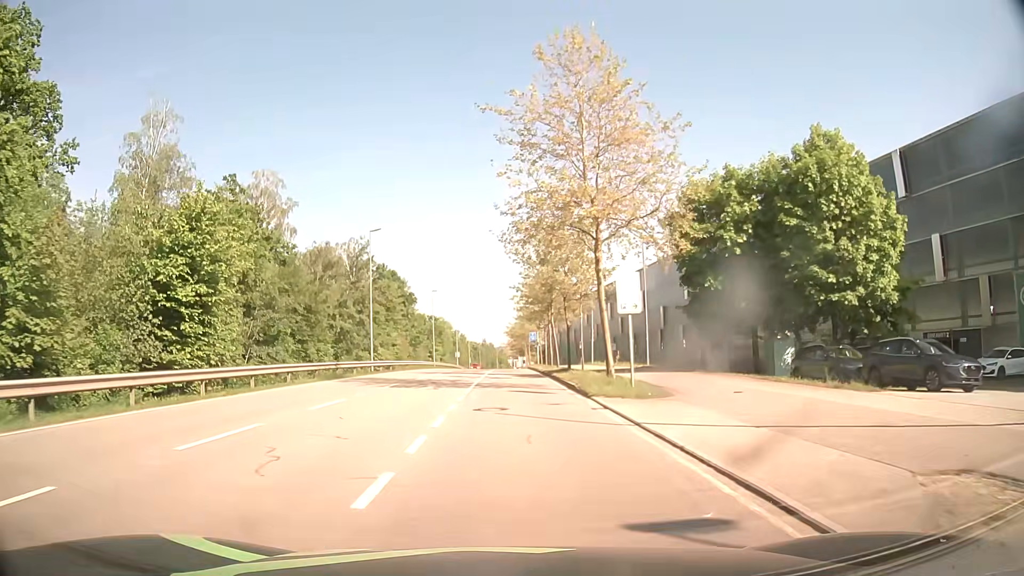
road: secondary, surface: asphalt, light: Day
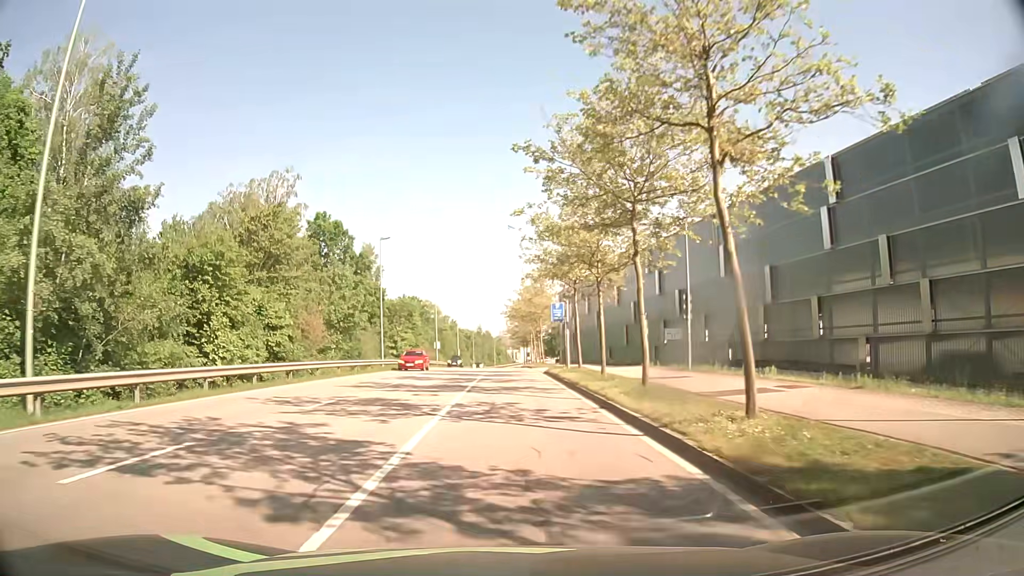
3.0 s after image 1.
(0.0, +36.0) m; 0°
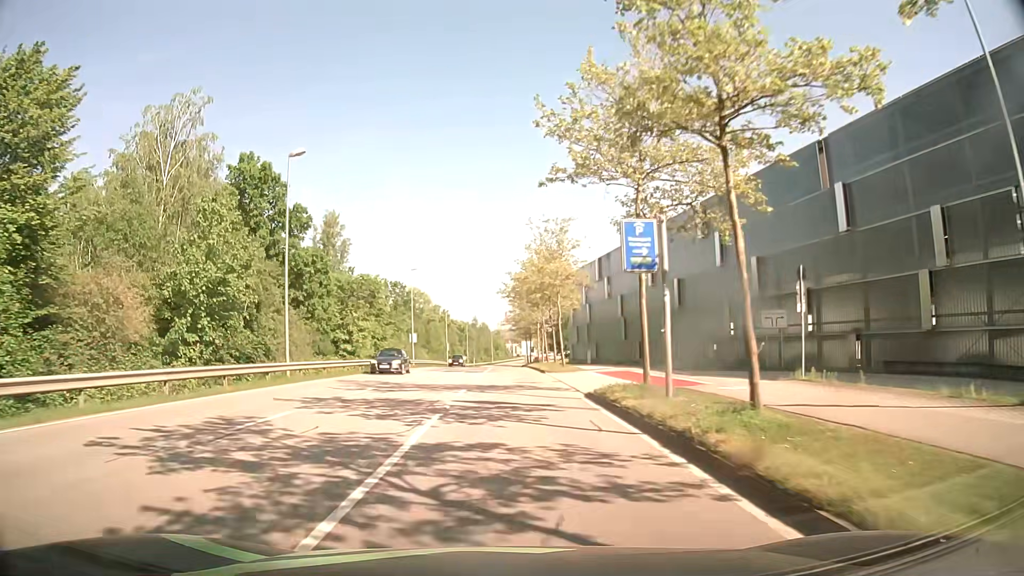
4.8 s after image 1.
(0.0, +22.6) m; 0°
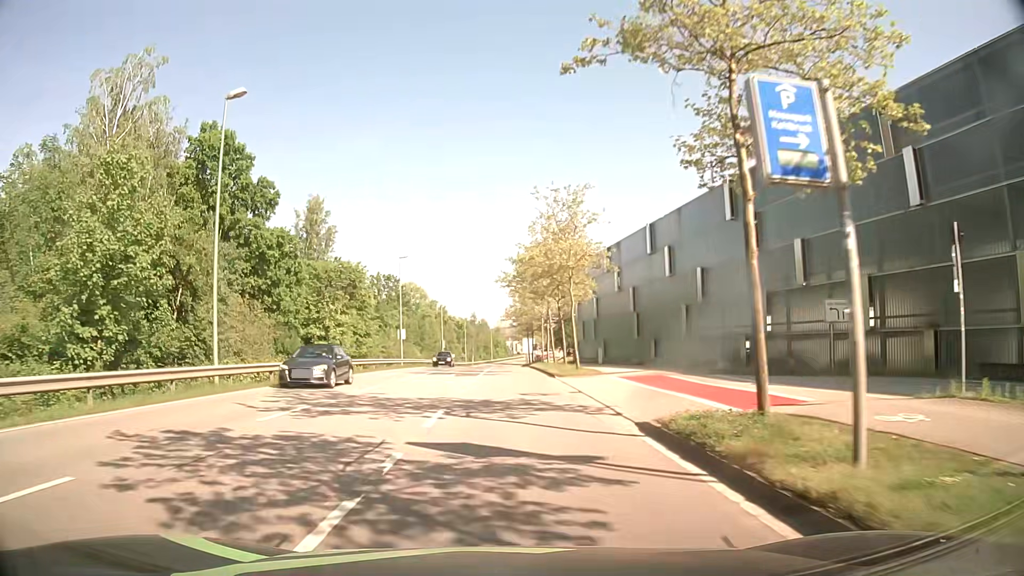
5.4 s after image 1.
(0.0, +7.6) m; 0°
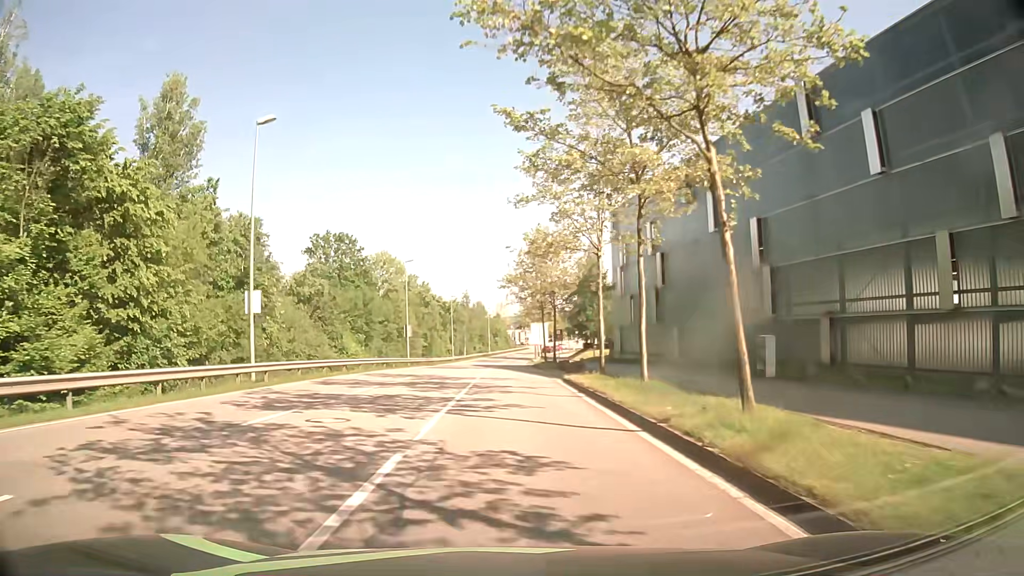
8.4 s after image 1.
(0.0, +36.8) m; 0°
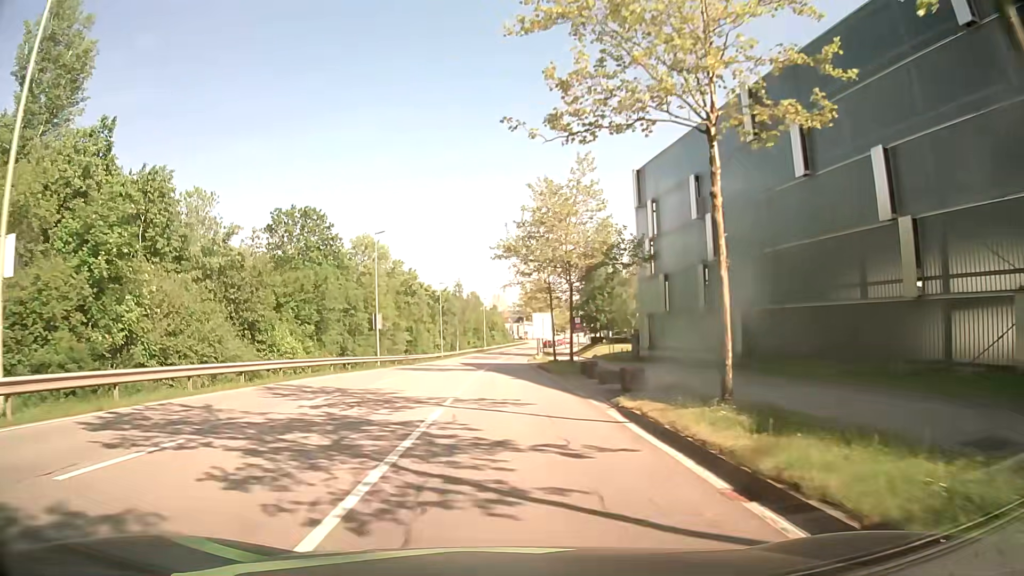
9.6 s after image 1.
(0.0, +14.1) m; 0°
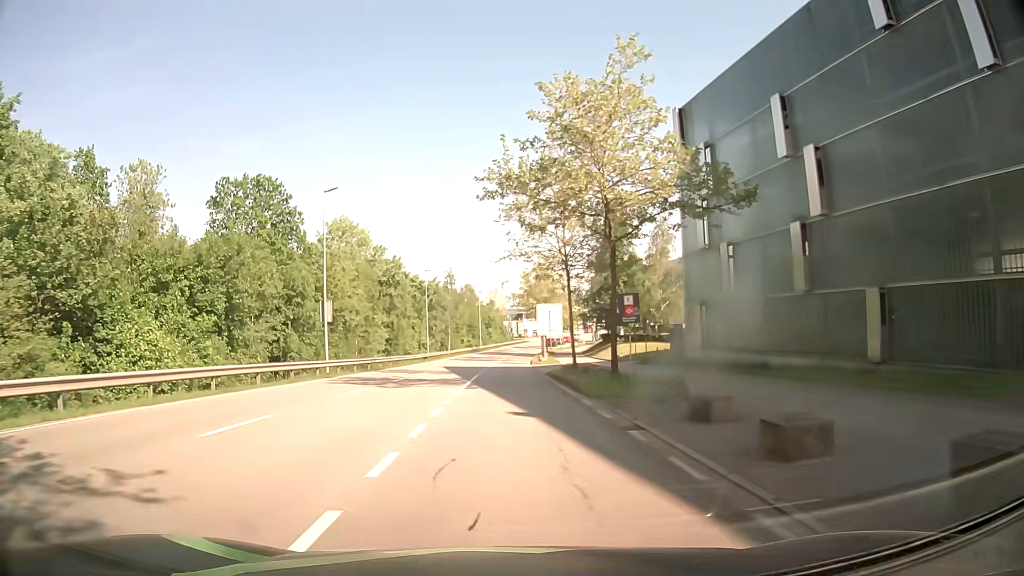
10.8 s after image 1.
(0.0, +14.2) m; 0°
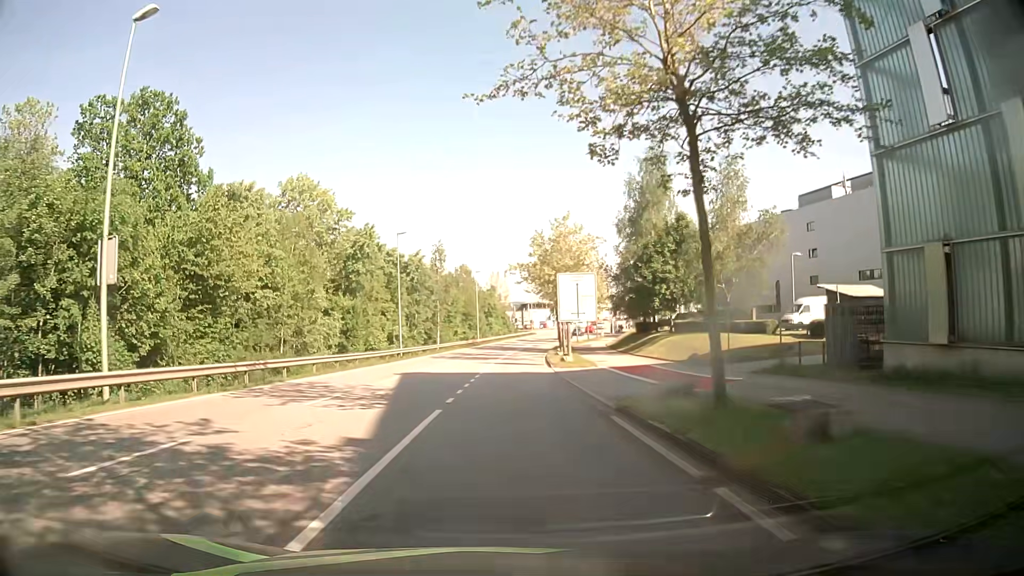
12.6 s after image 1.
(-0.1, +21.6) m; 0°
(0, +10) (0, +20) (0, +30) (0, +40) (0, +50) (+1, +60) (+2, +70) (+3, +80) (+4, +90) (+6, +100) m
